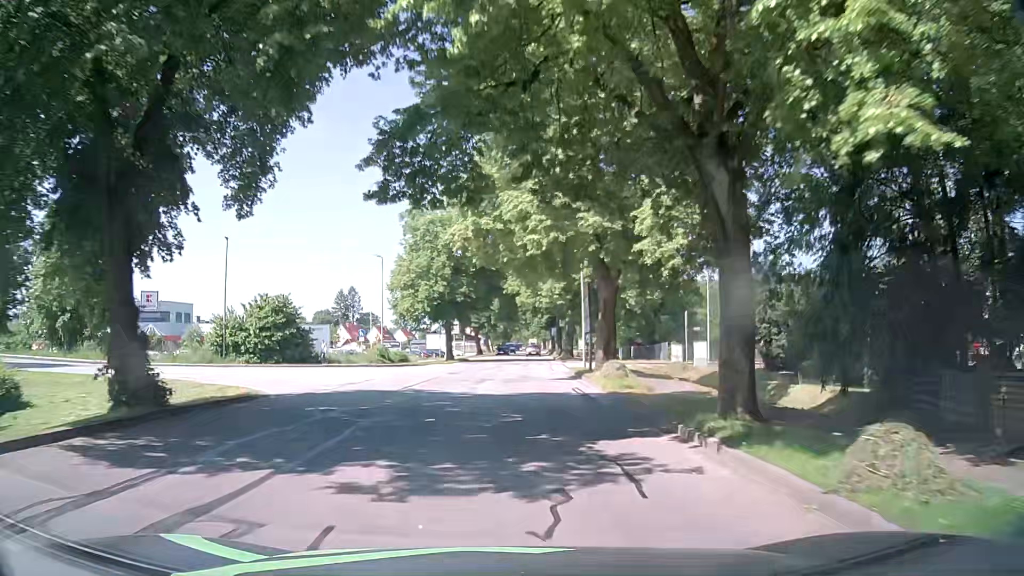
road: unclassified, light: Day
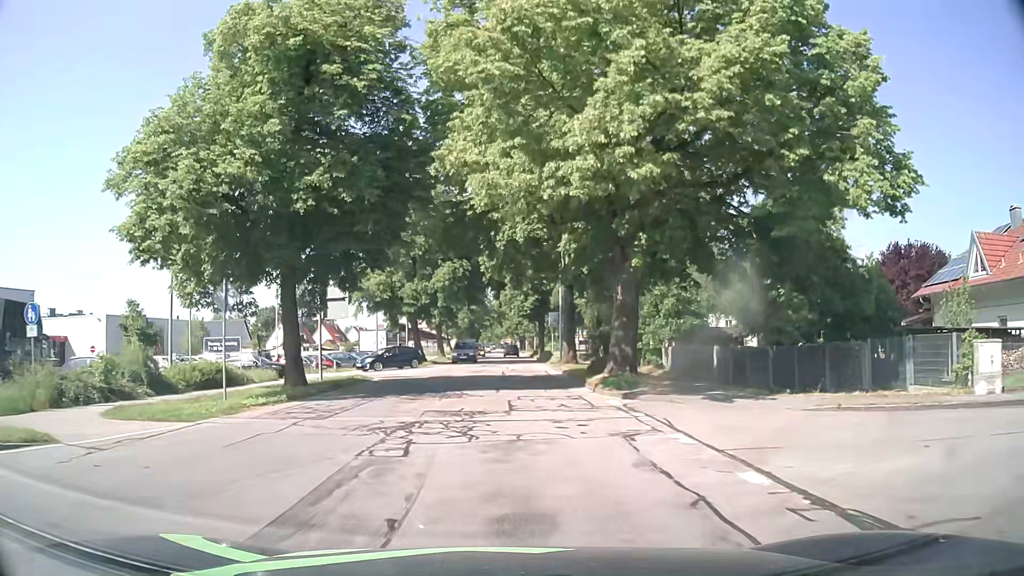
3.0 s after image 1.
(+0.6, +36.6) m; +2°
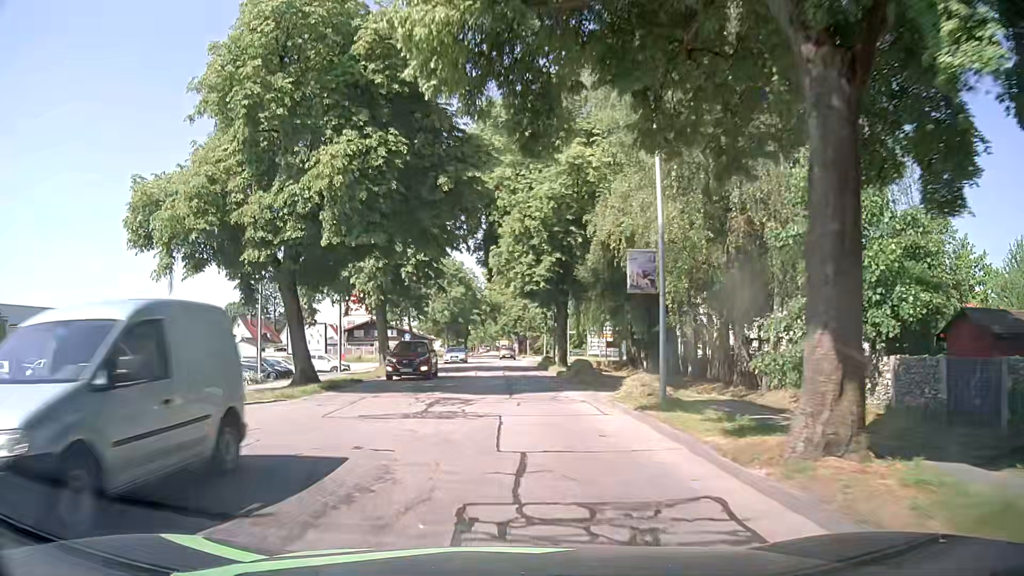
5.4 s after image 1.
(+0.2, +28.8) m; 0°
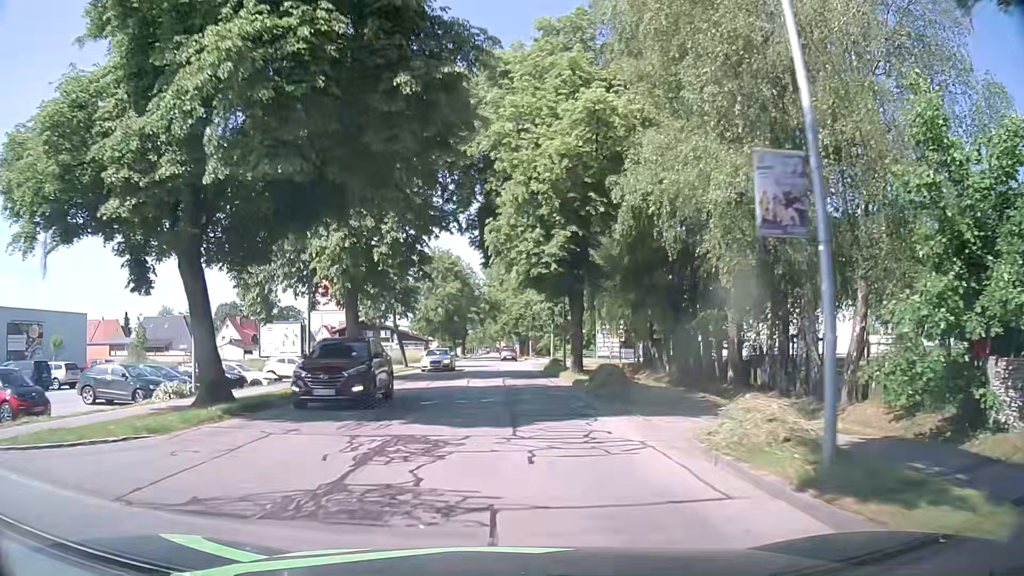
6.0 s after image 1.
(0.0, +7.5) m; -1°
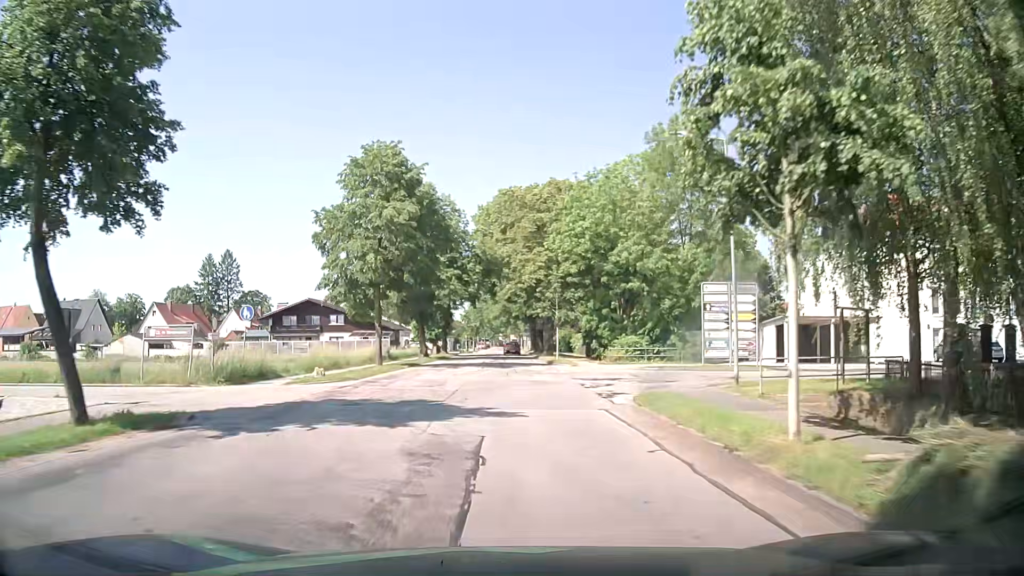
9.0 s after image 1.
(+0.6, +38.2) m; +1°
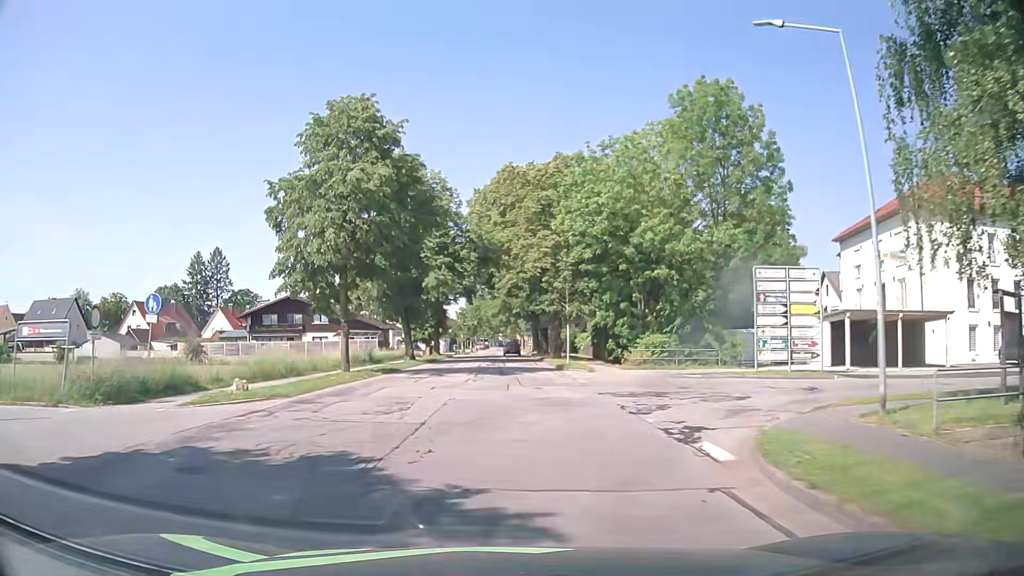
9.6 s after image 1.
(0.0, +7.6) m; 0°
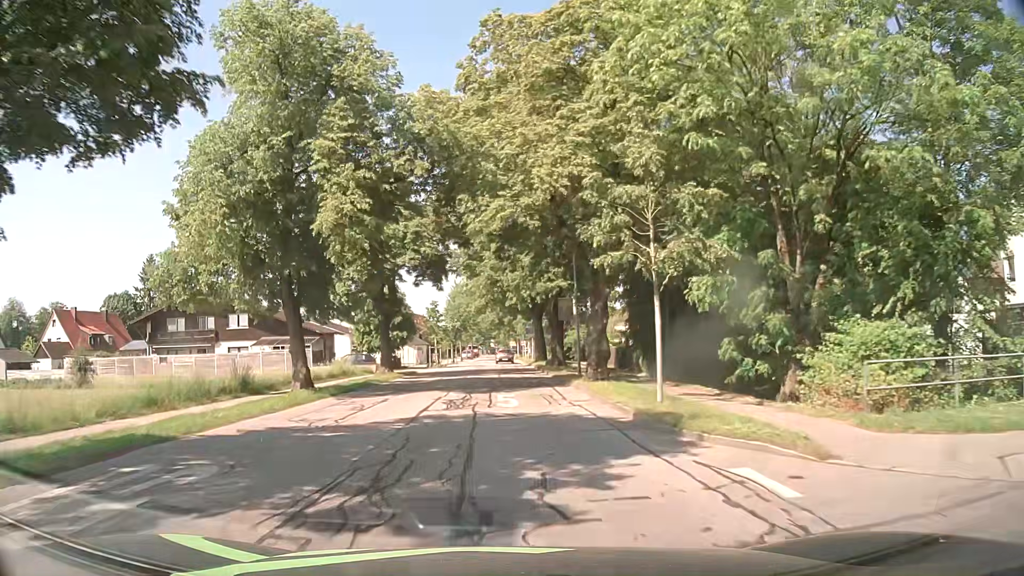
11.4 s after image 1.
(+0.2, +23.0) m; +1°
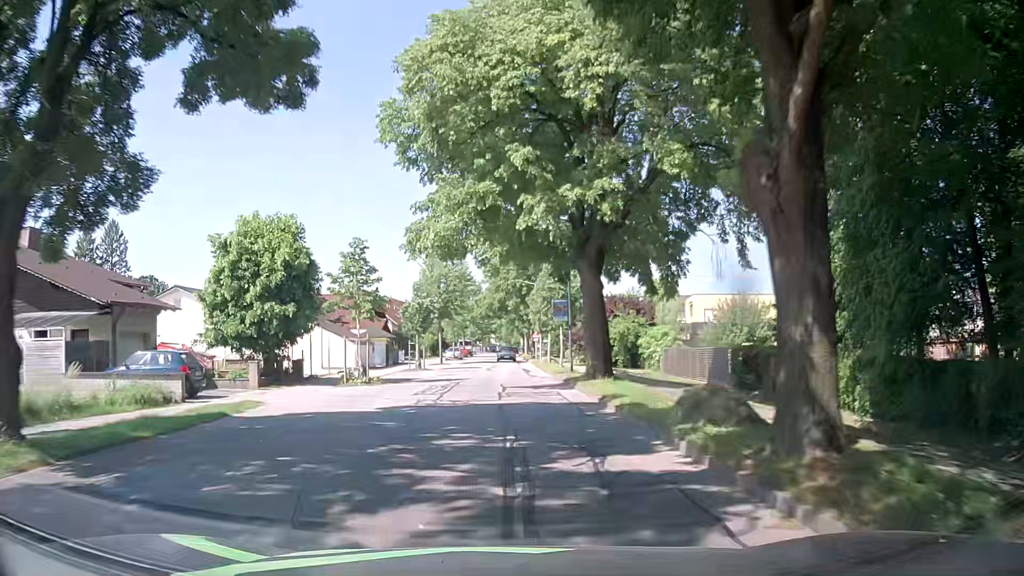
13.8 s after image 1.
(-0.3, +30.9) m; 0°
(0, +10) (0, +20) (-1, +30) (-1, +40) (-1, +50) (-1, +60) (-1, +70) (-1, +80) (-2, +90) (-2, +100) m
